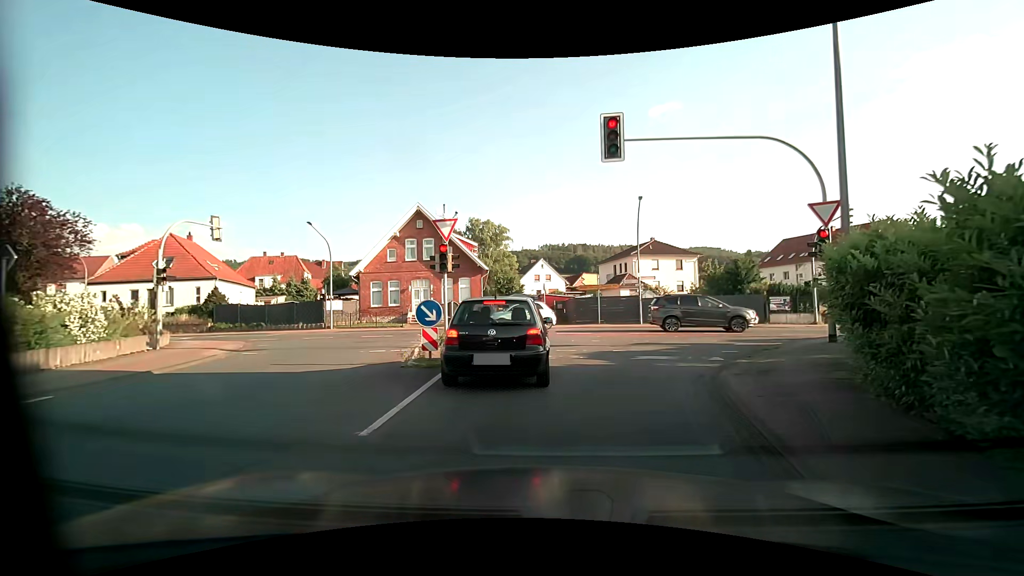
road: secondary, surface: asphalt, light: Day
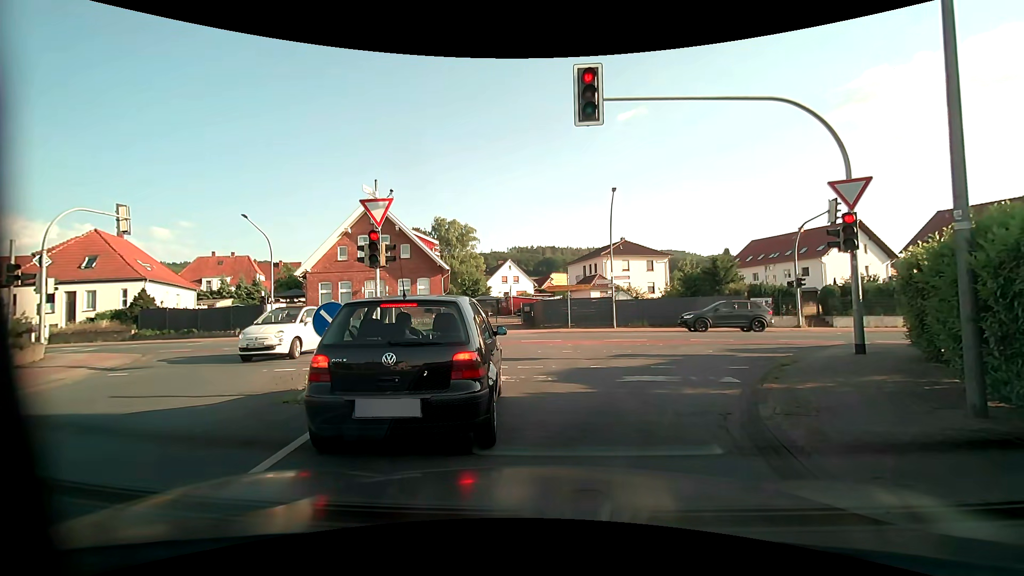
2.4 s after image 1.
(0.0, +3.0) m; +1°
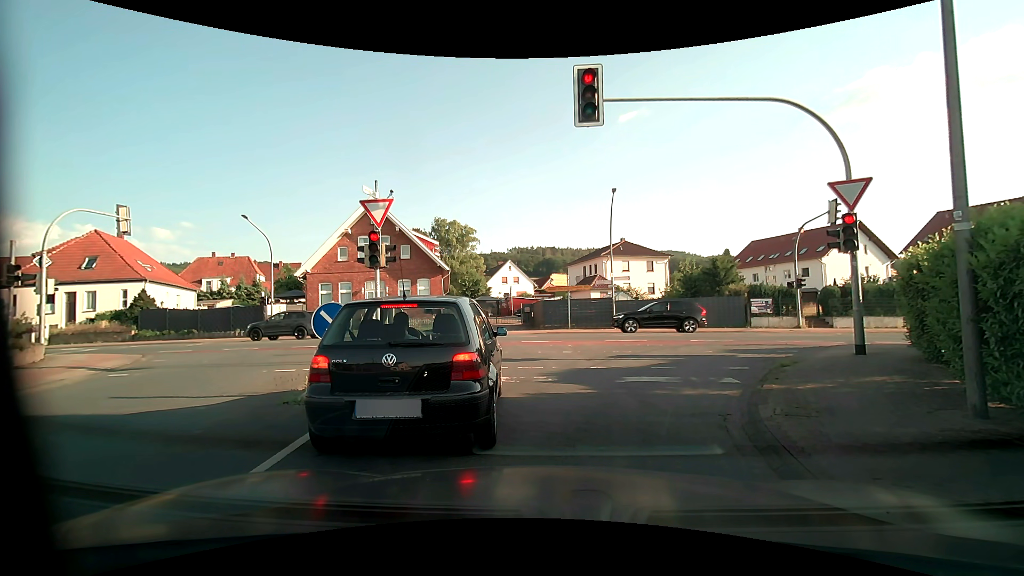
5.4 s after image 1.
(0.0, +0.1) m; 0°
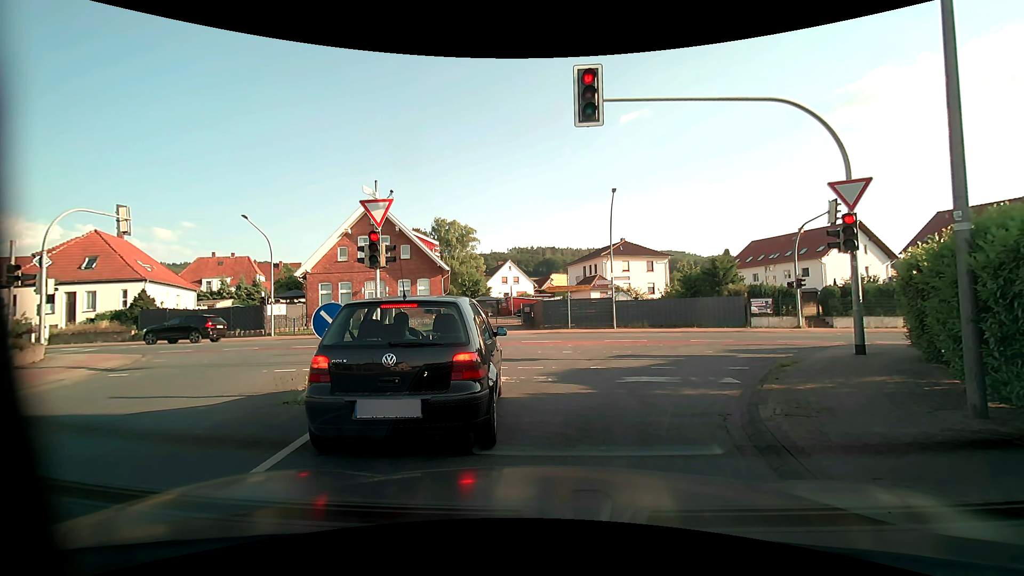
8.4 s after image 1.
(0.0, 0.0) m; 0°
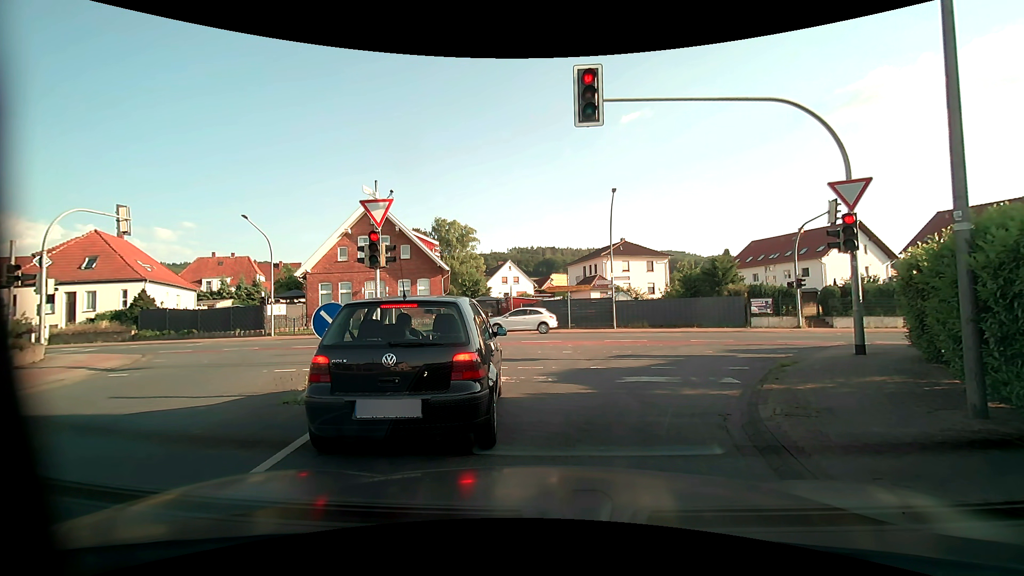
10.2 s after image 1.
(0.0, 0.0) m; 0°
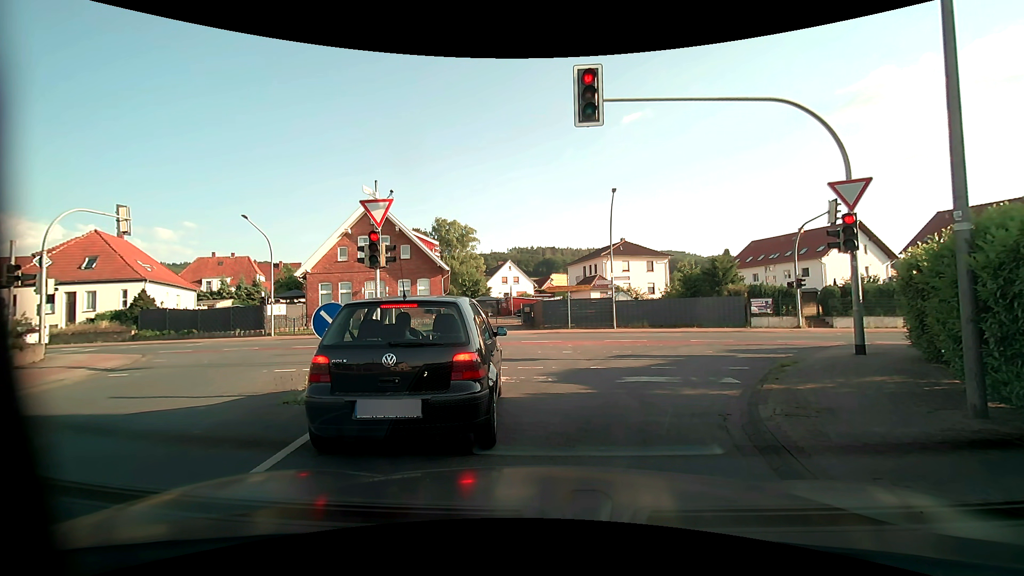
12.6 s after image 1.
(0.0, 0.0) m; 0°
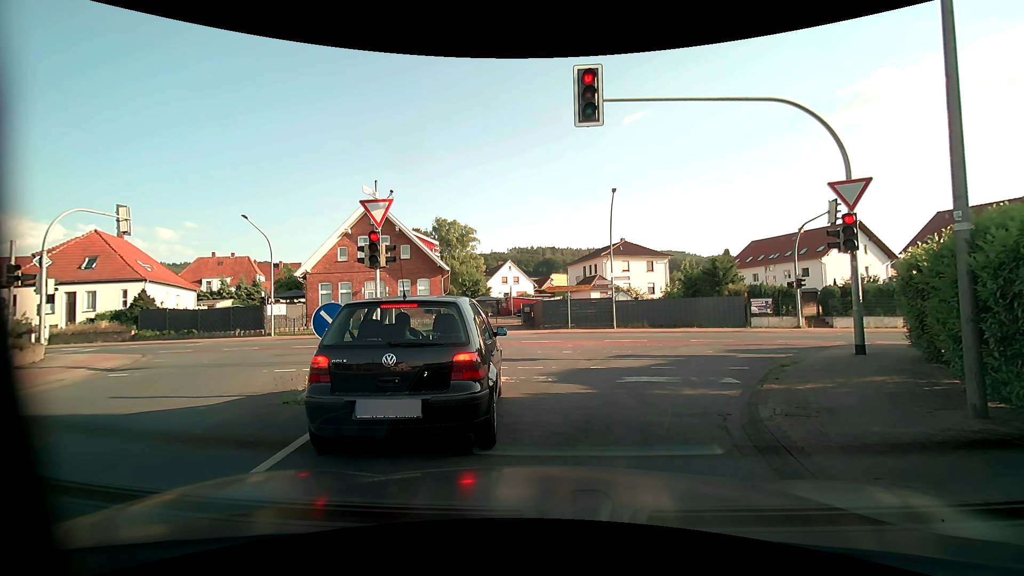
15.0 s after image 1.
(0.0, 0.0) m; 0°
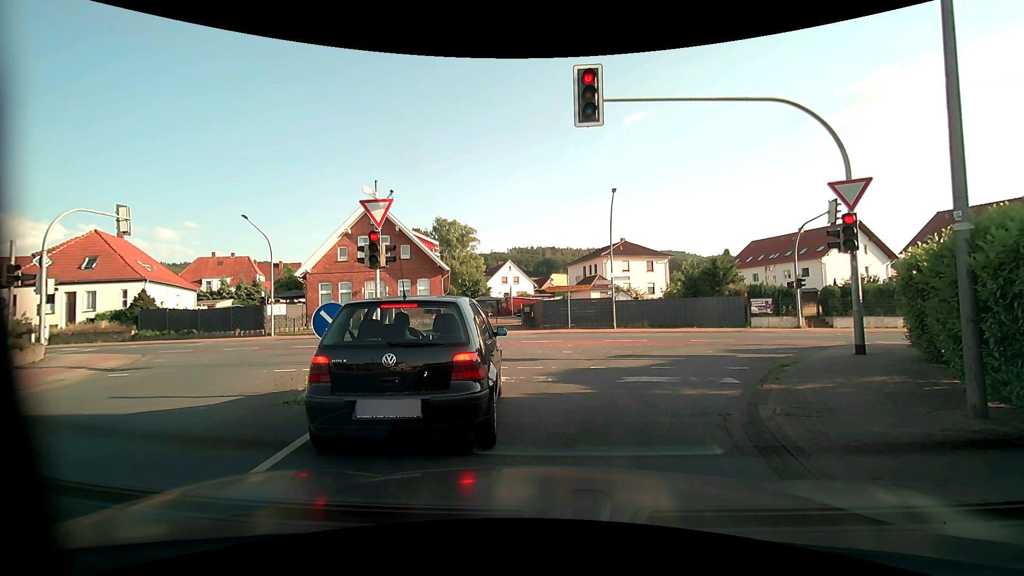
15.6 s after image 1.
(0.0, 0.0) m; 0°
(+1, +10) (+6, +19) (+15, +22) (+25, +22) (+35, +21) (+45, +21) (+55, +21) (+65, +21) (+75, +21) (+85, +21) m
